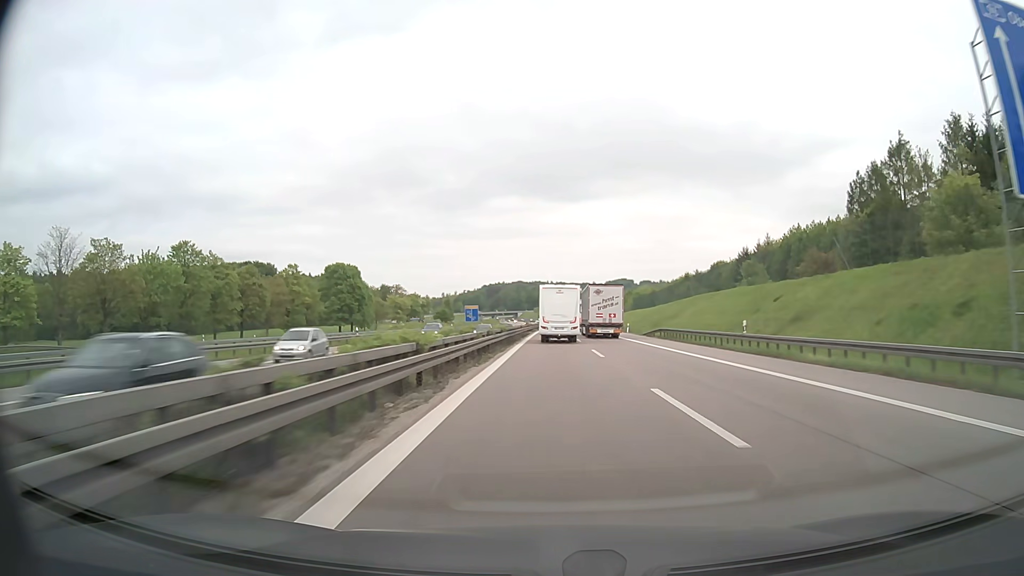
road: motorway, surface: asphalt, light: Day
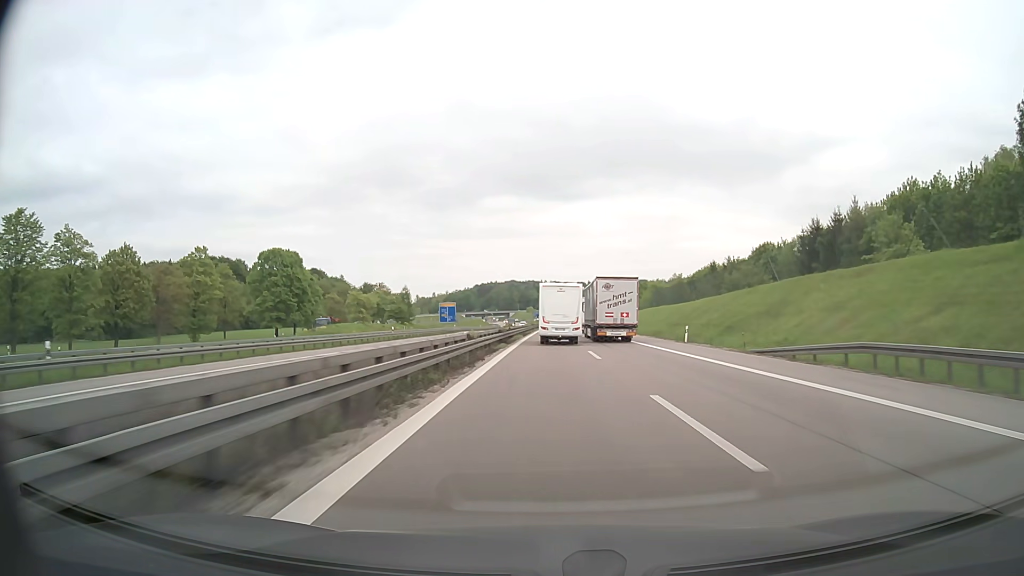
(+0.3, +37.2) m; +1°
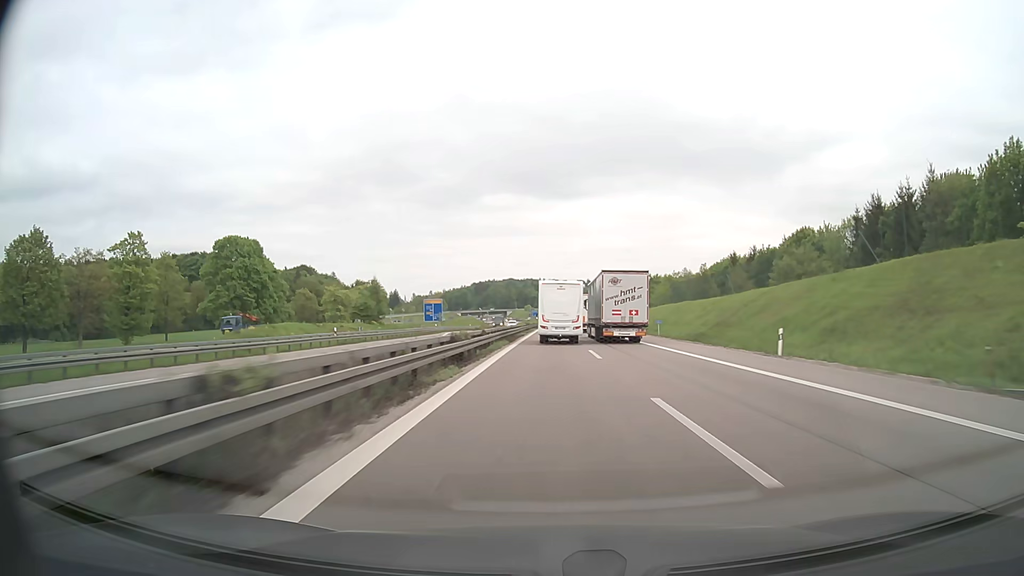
(0.0, +18.6) m; 0°
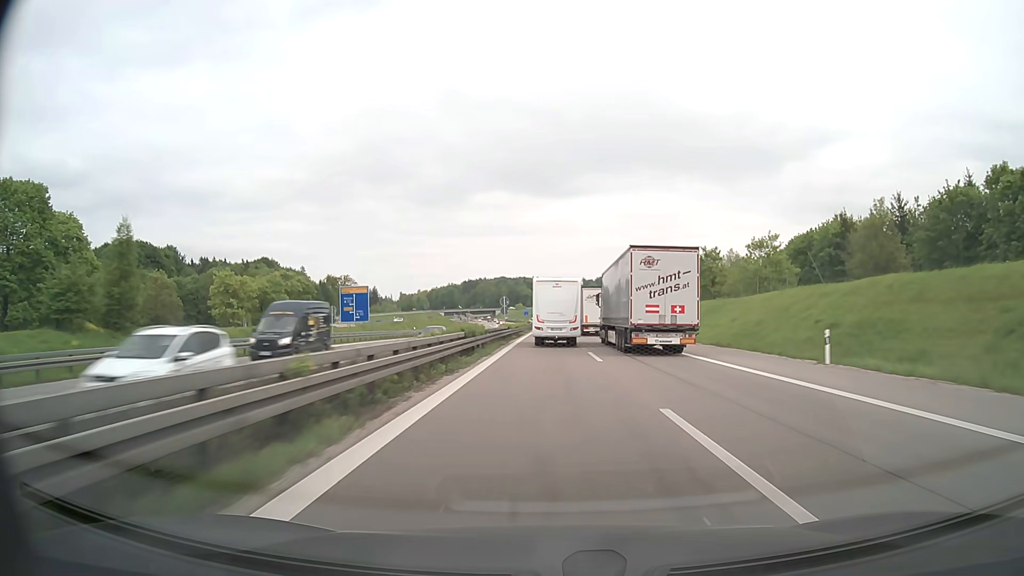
(+0.2, +55.3) m; +1°
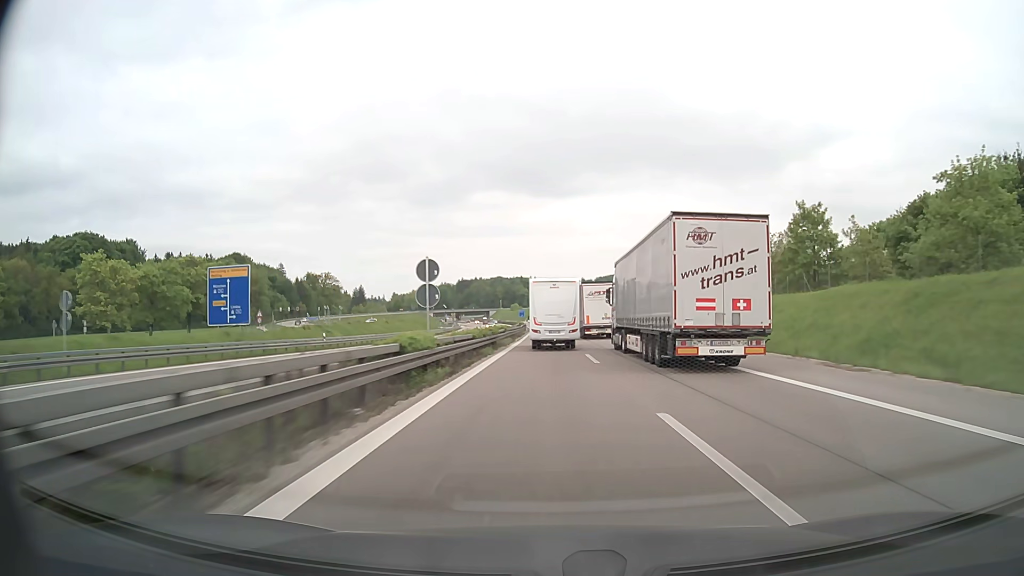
(0.0, +36.4) m; 0°
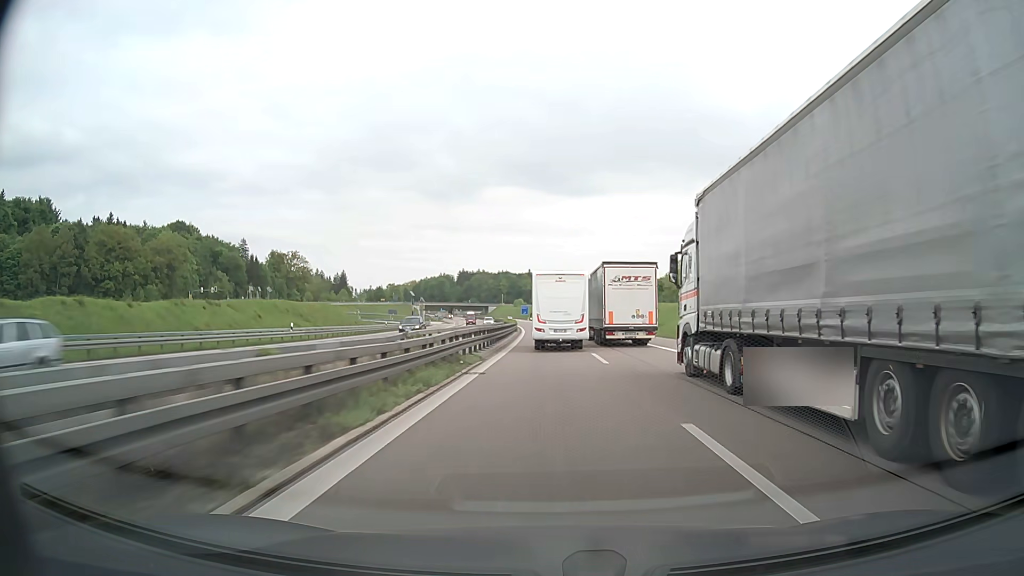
(-0.3, +73.2) m; -1°
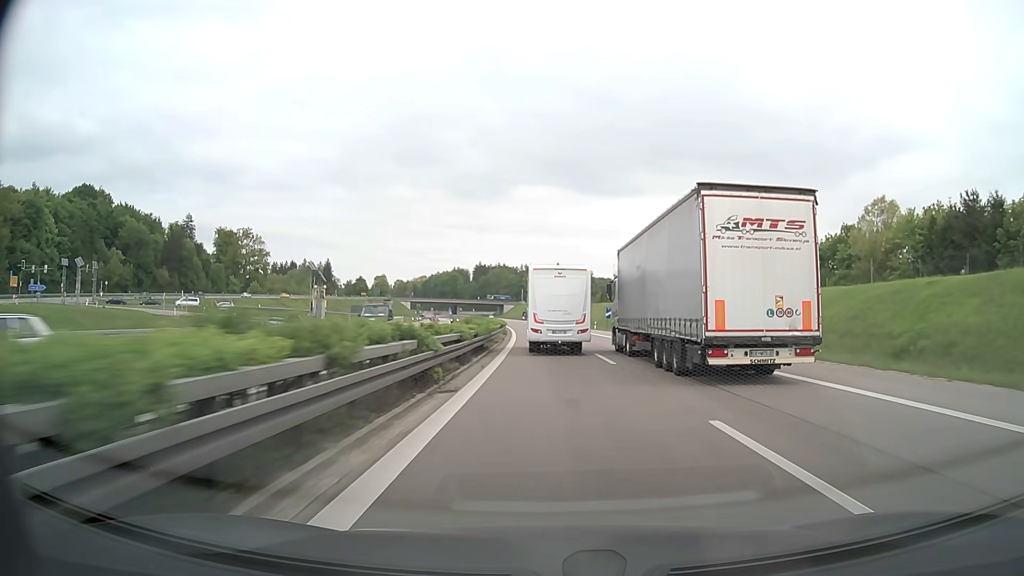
(-1.8, +89.6) m; -3°
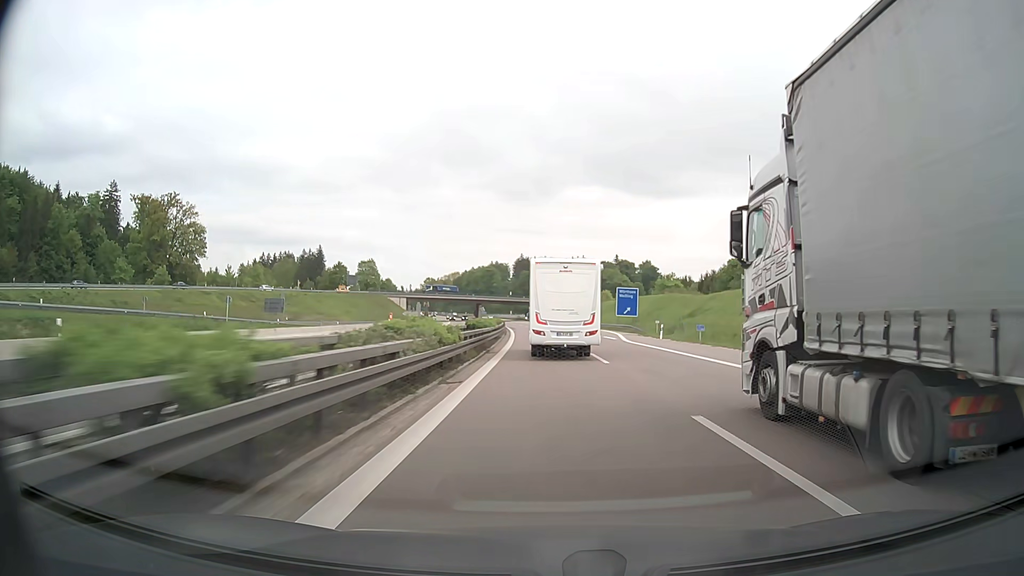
(-2.8, +89.4) m; -4°
(0, +10) (0, +20) (0, +30) (-1, +40) (-1, +50) (-2, +60) (-2, +70) (-3, +80) (-3, +90) (-4, +100) m
